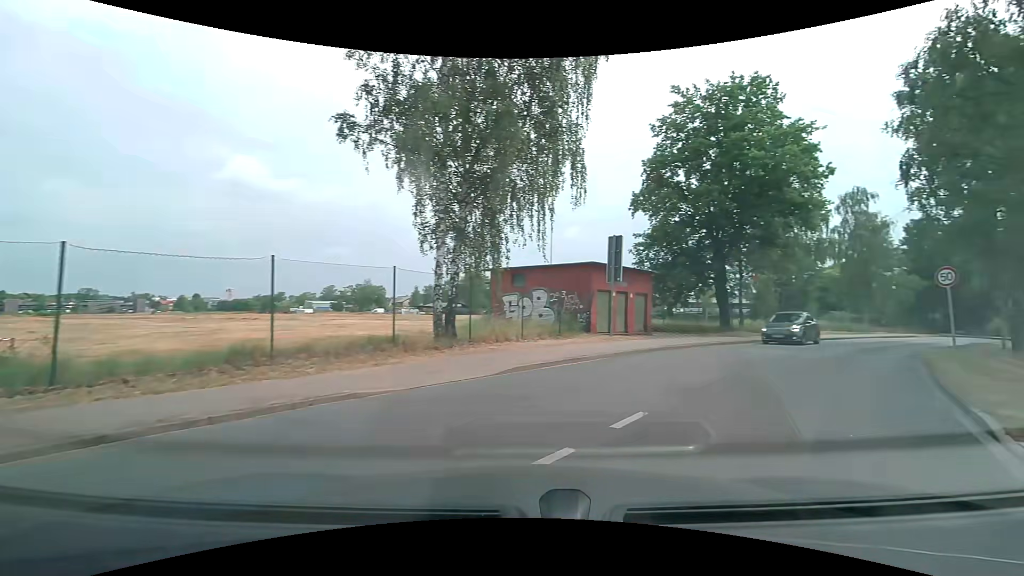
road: unclassified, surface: asphalt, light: Day
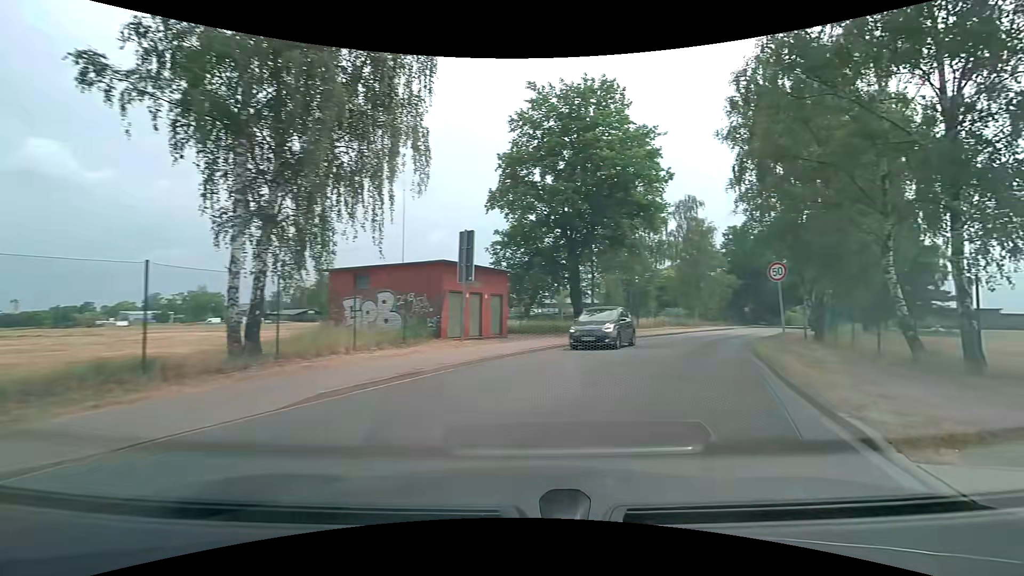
(+0.3, +2.4) m; +16°
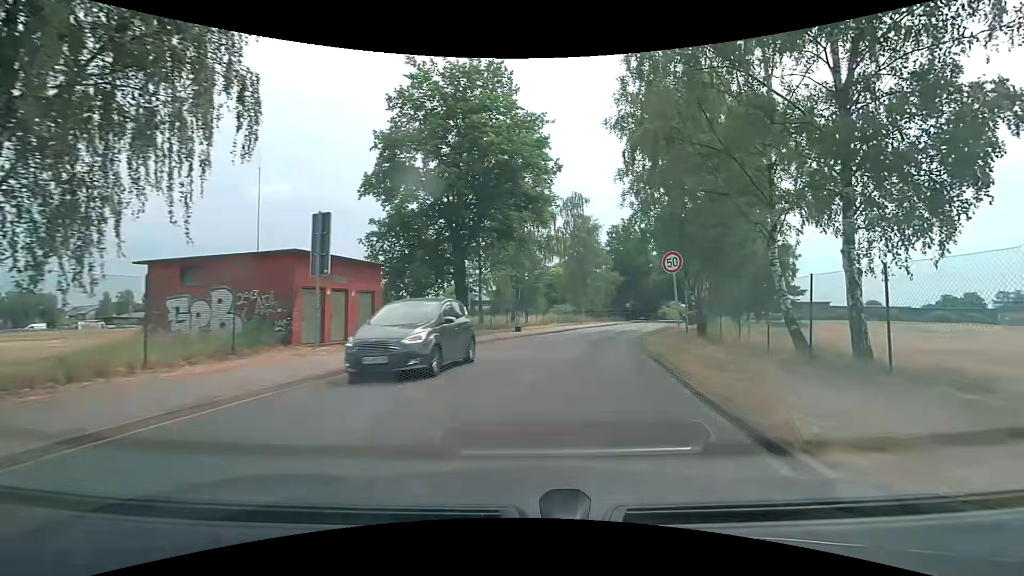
(+0.3, +2.8) m; +12°
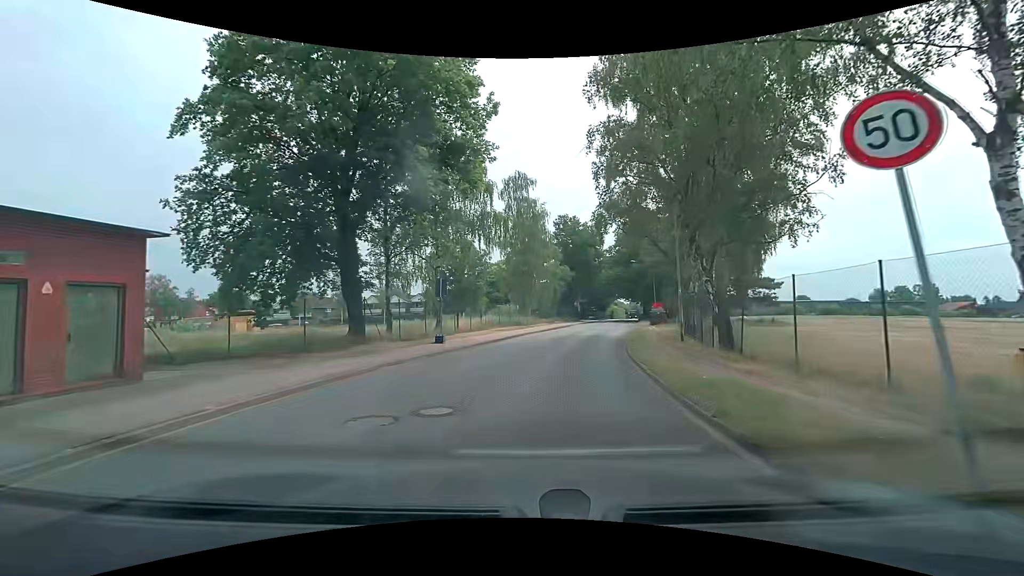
(+0.7, +10.8) m; +6°
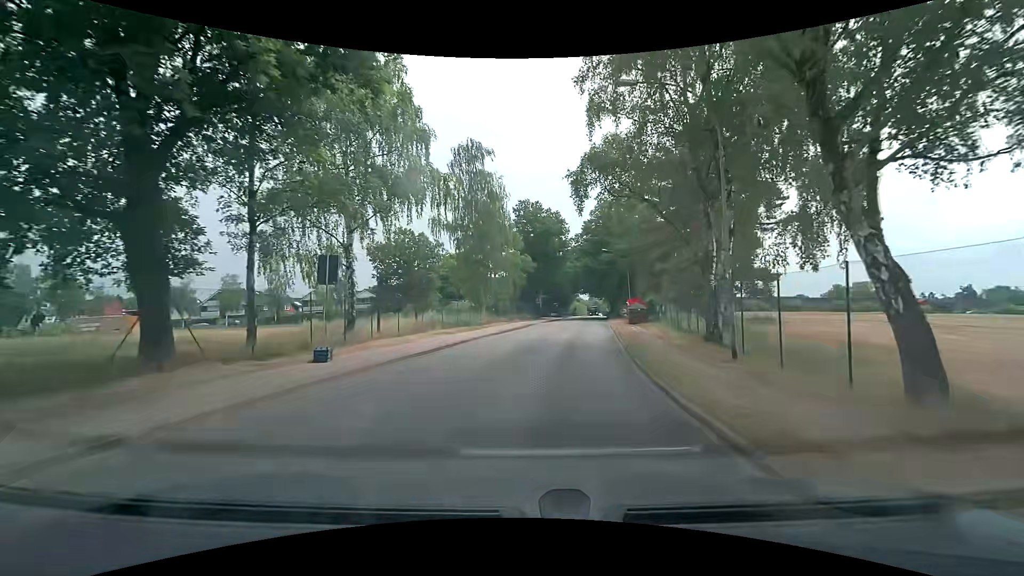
(+0.3, +9.6) m; +3°
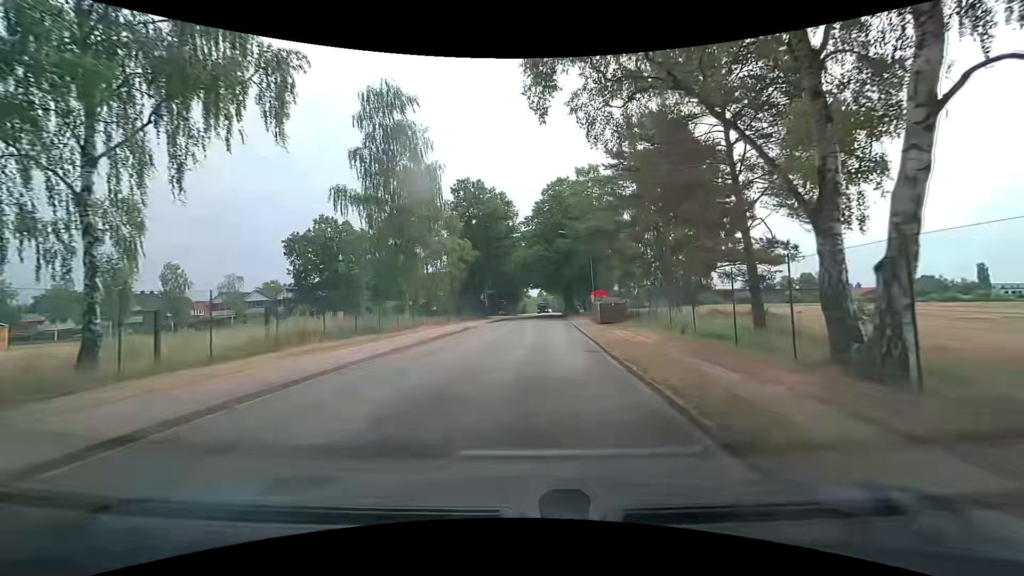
(+0.8, +11.1) m; +5°
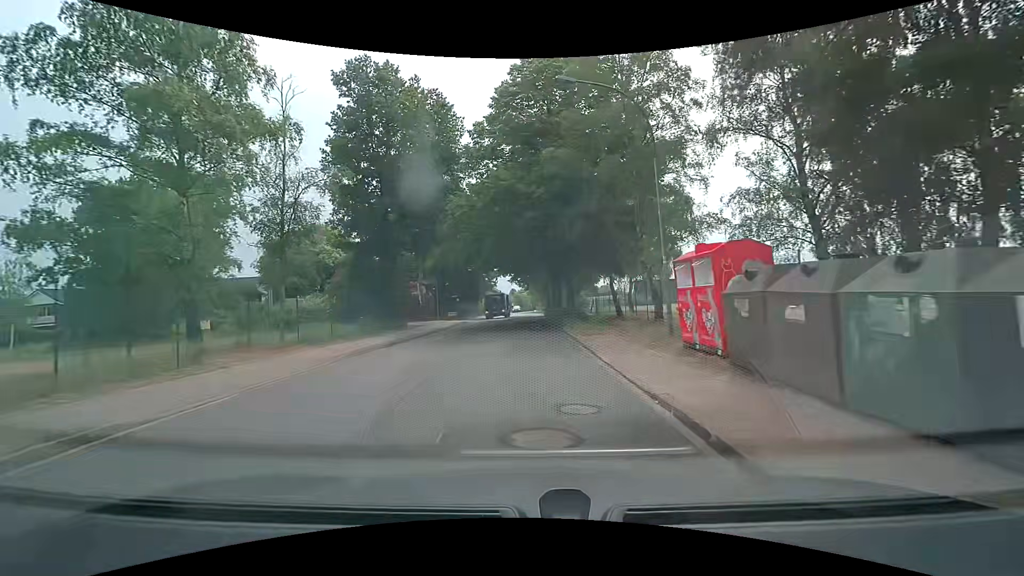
(+1.8, +29.5) m; +4°
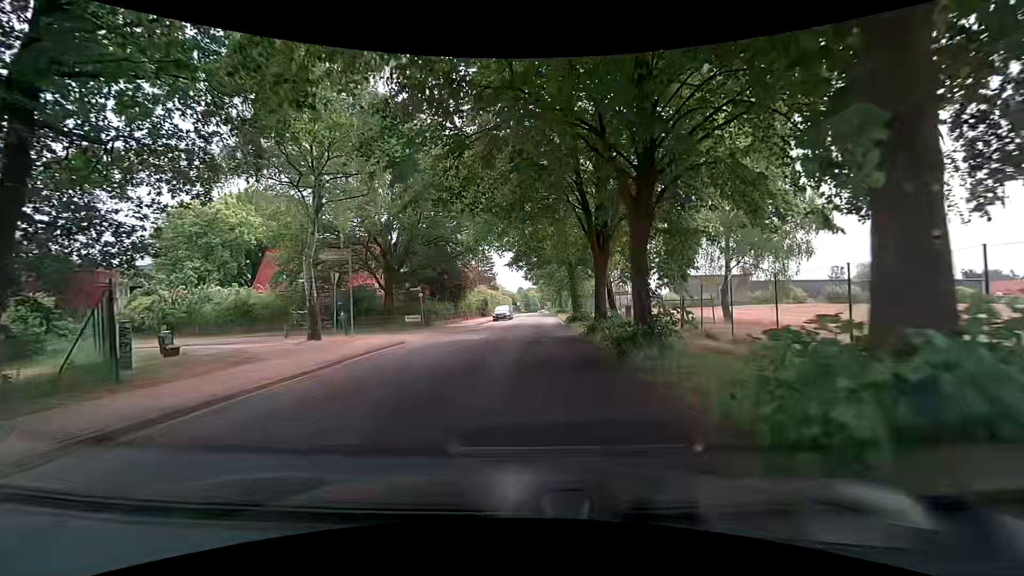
(+0.2, +24.2) m; 0°
